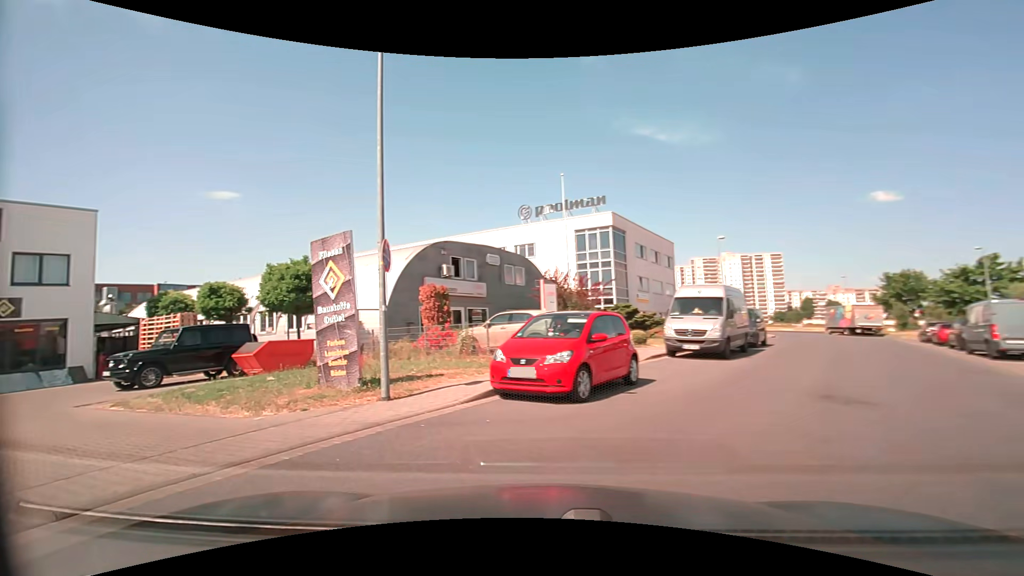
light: Day
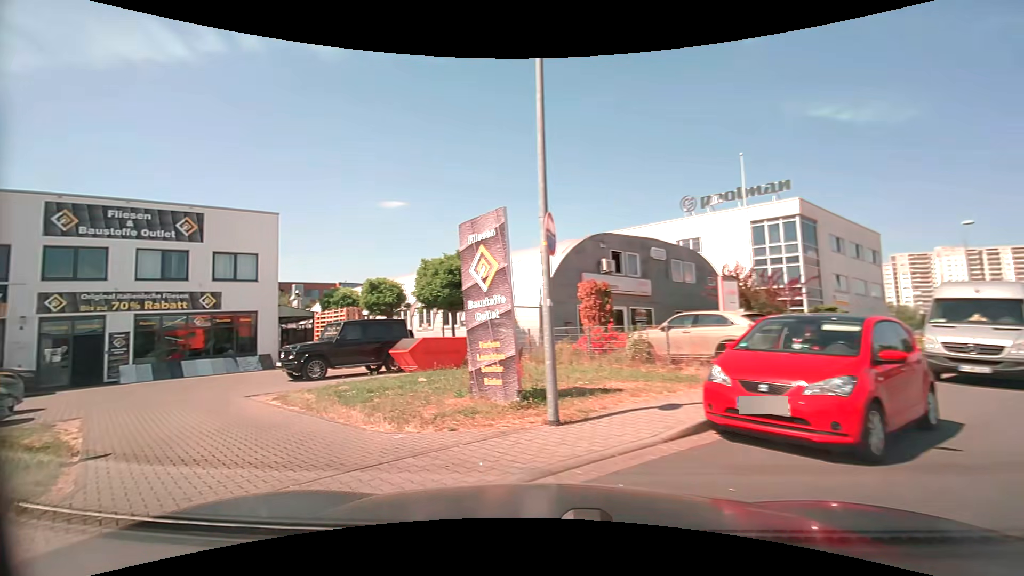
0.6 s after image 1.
(-0.4, +2.3) m; -19°
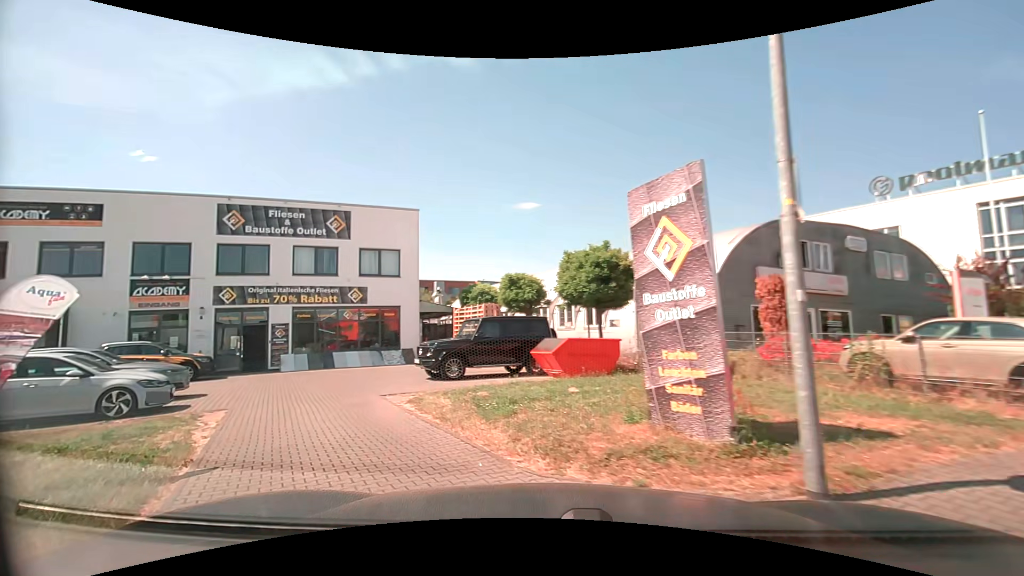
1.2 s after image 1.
(-0.3, +2.1) m; -17°
